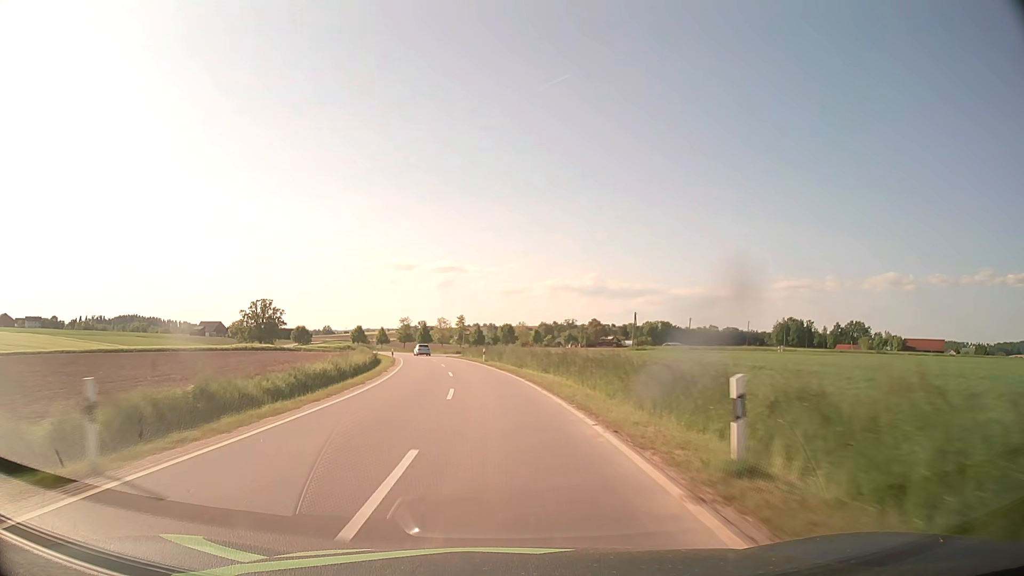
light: Day
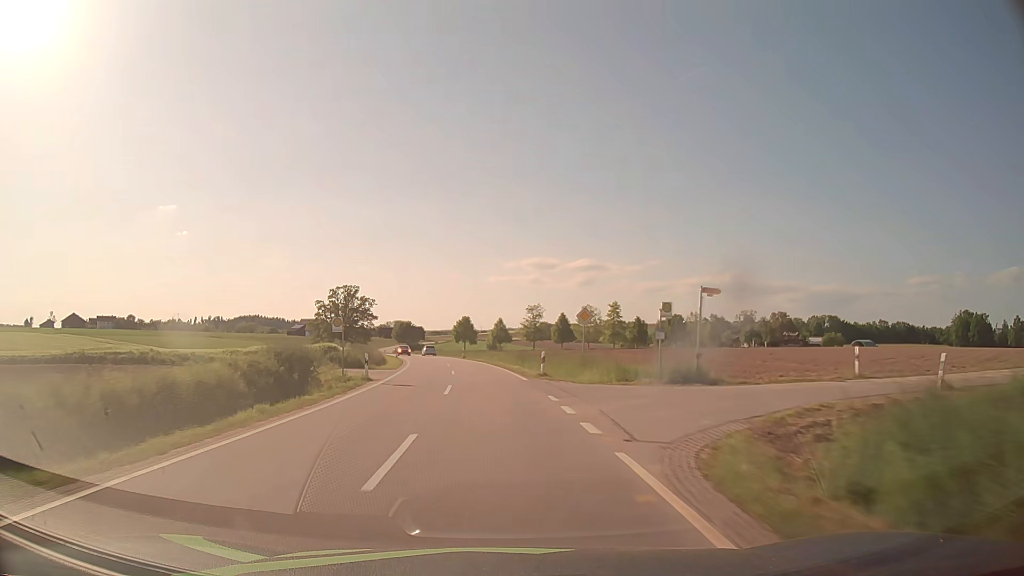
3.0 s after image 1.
(-7.5, +71.0) m; -12°
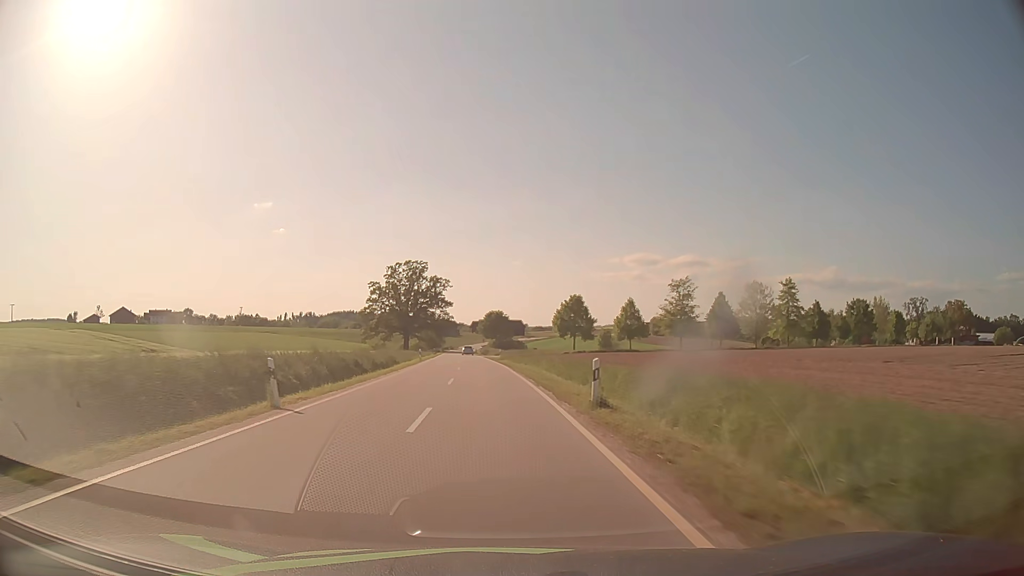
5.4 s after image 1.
(-4.0, +56.7) m; -9°
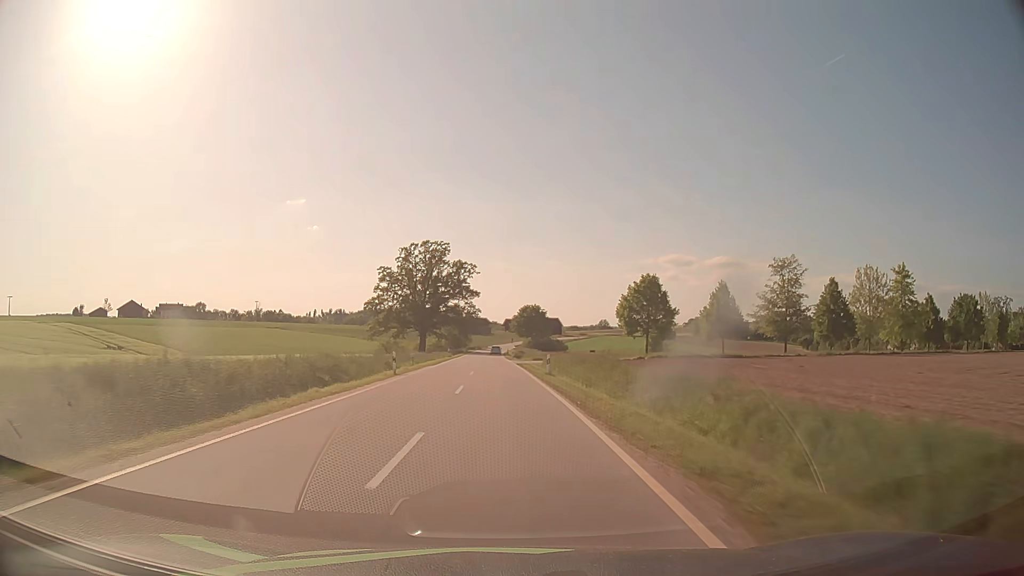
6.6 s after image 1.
(-1.0, +28.4) m; -3°
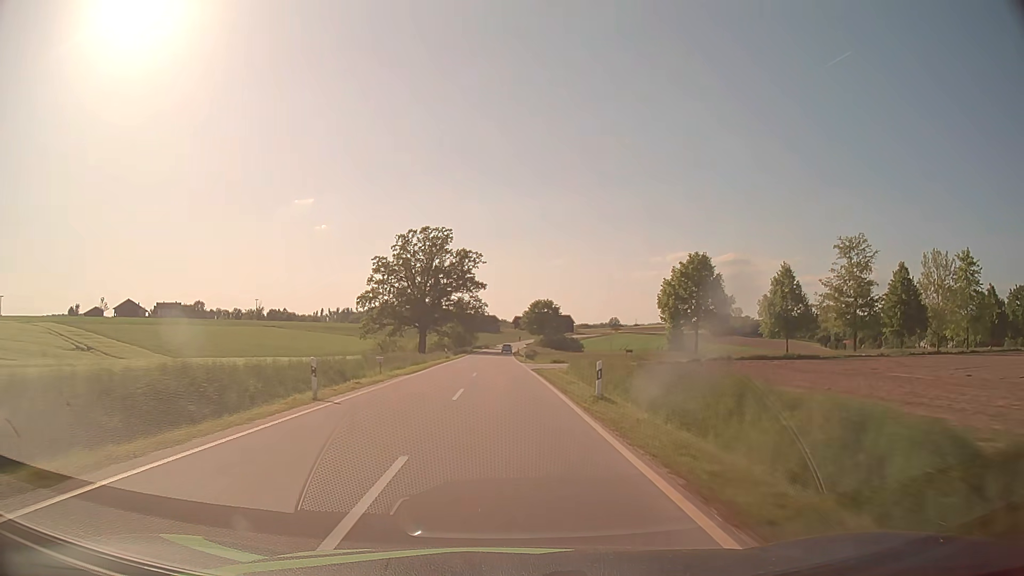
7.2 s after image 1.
(-0.1, +14.3) m; -1°
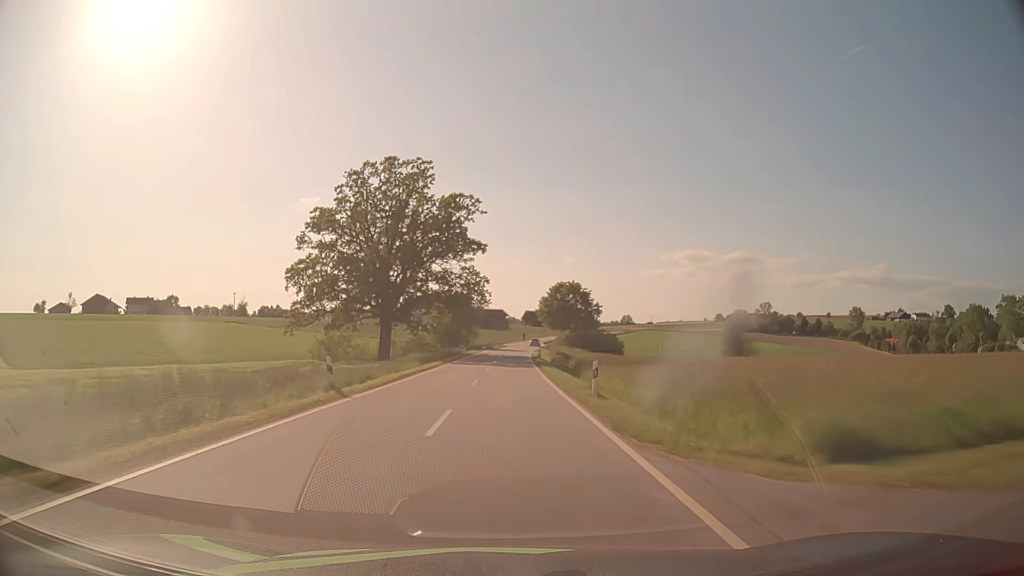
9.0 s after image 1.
(-0.5, +43.0) m; -1°
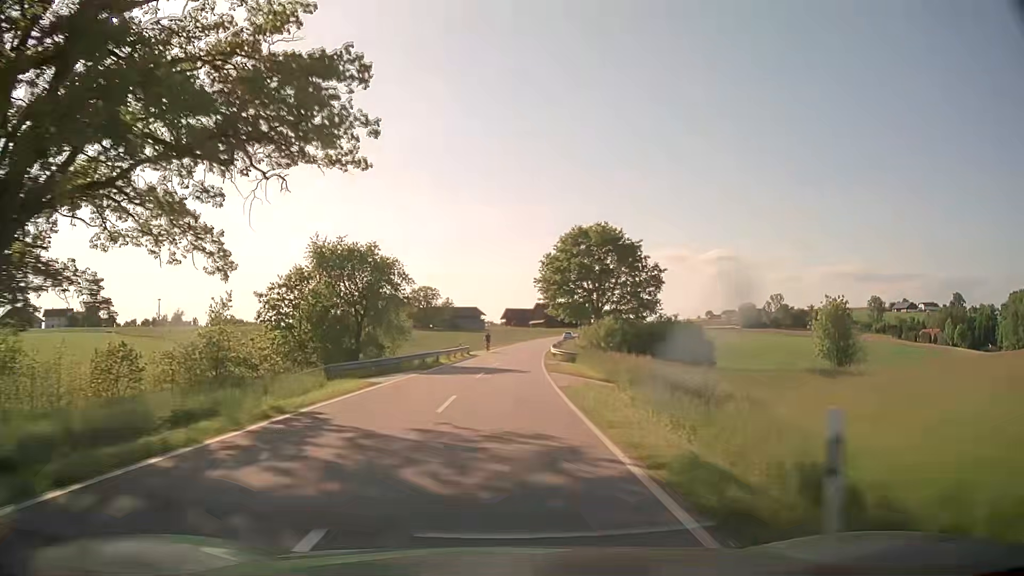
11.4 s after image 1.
(+0.7, +57.7) m; +2°
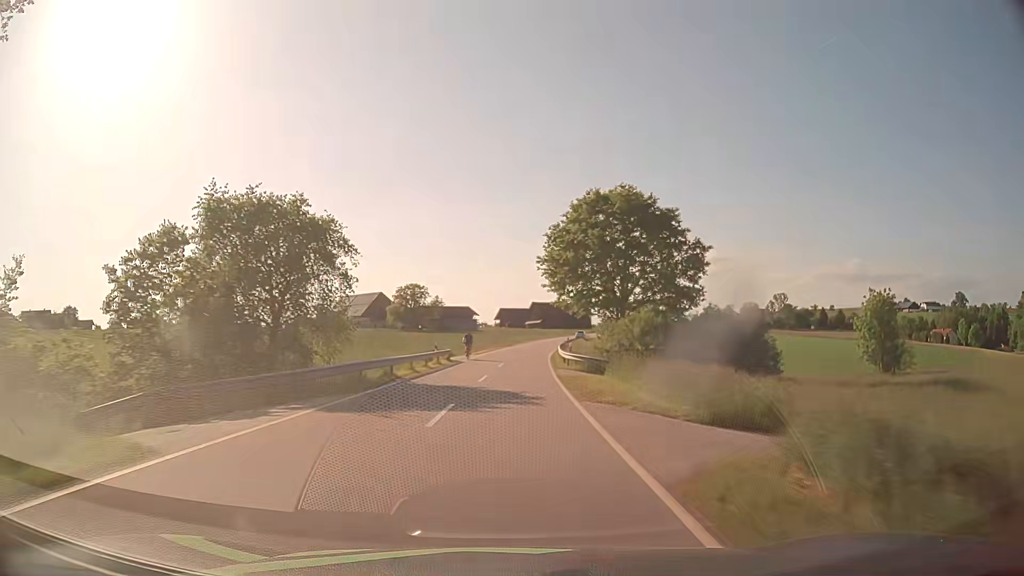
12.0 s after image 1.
(+0.1, +14.4) m; +1°
(0, +10) (0, +20) (0, +30) (+1, +40) (+2, +50) (+2, +60) (+3, +70) (+5, +80) (+6, +90) (+7, +100) m
